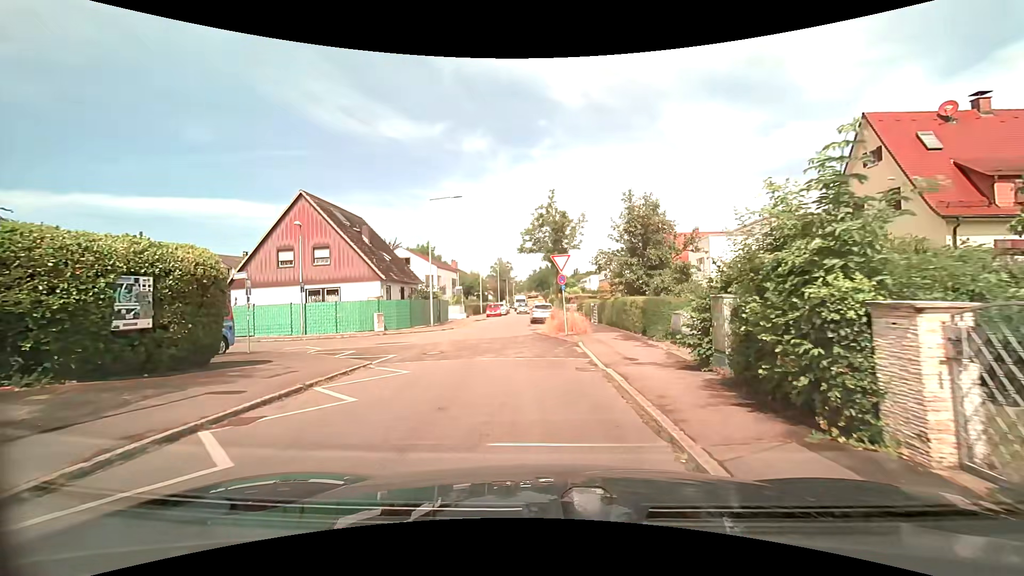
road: residential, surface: asphalt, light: Day
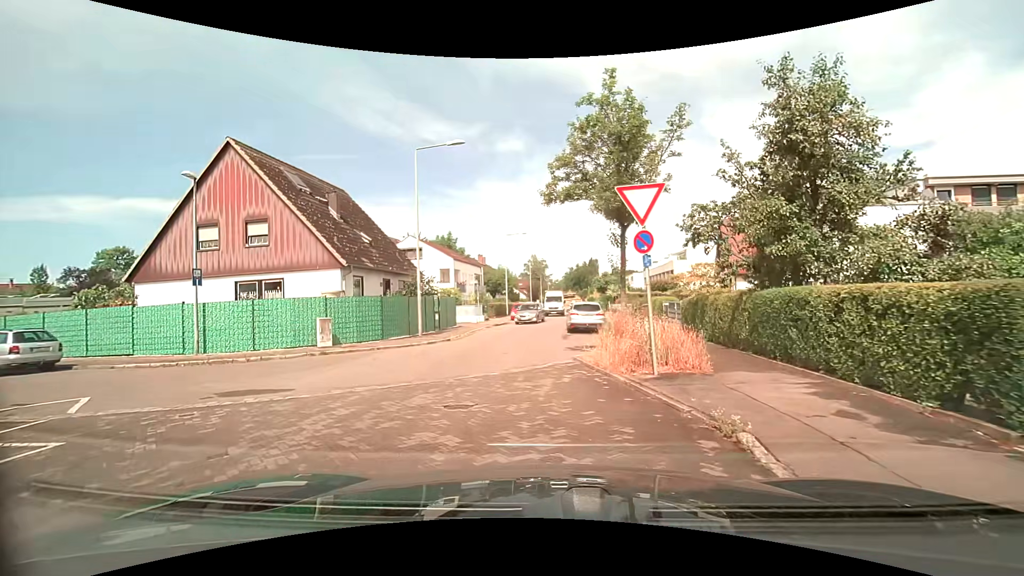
(-0.4, +11.4) m; -5°
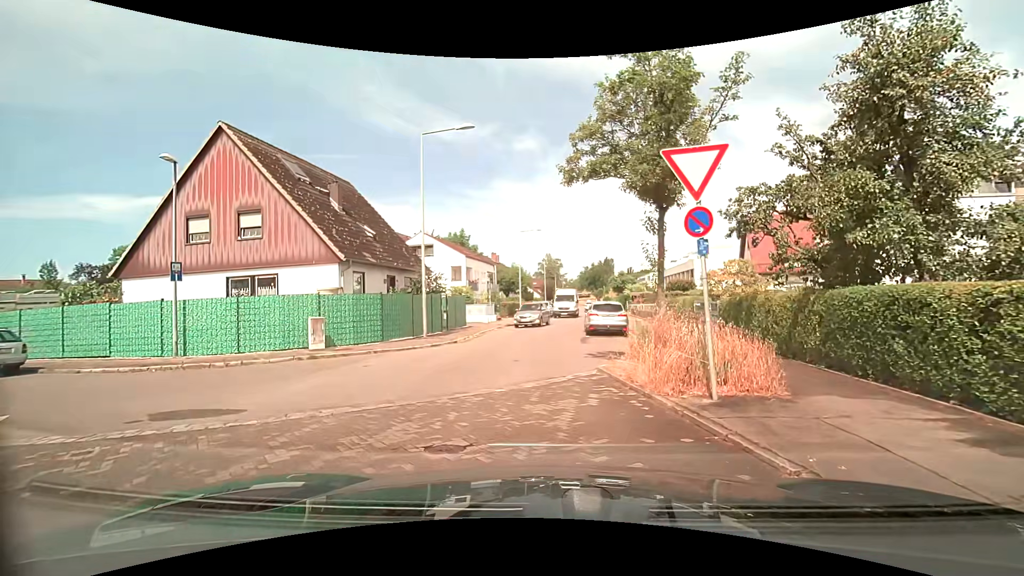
(0.0, +1.9) m; -1°
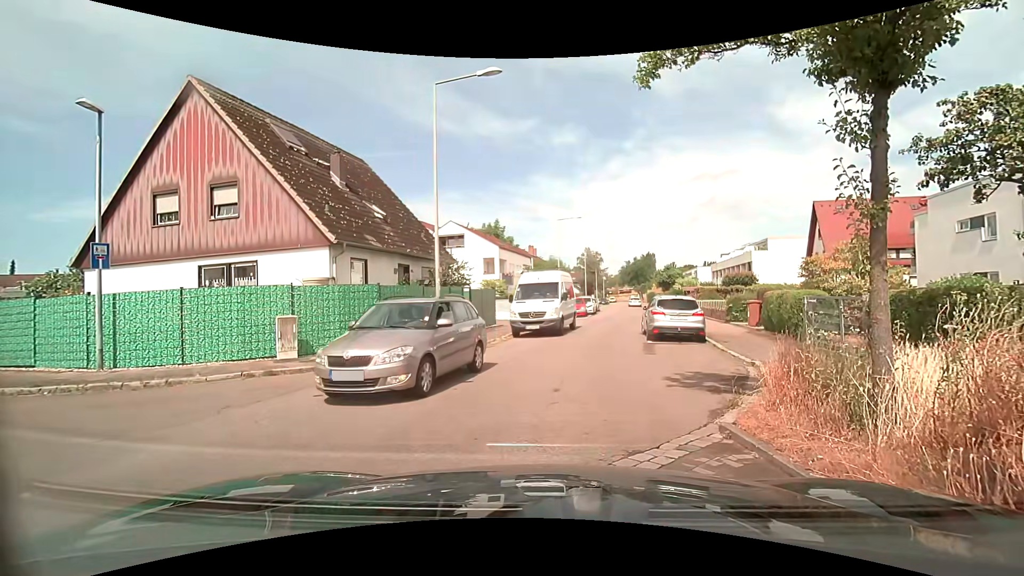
(-0.2, +4.4) m; -5°
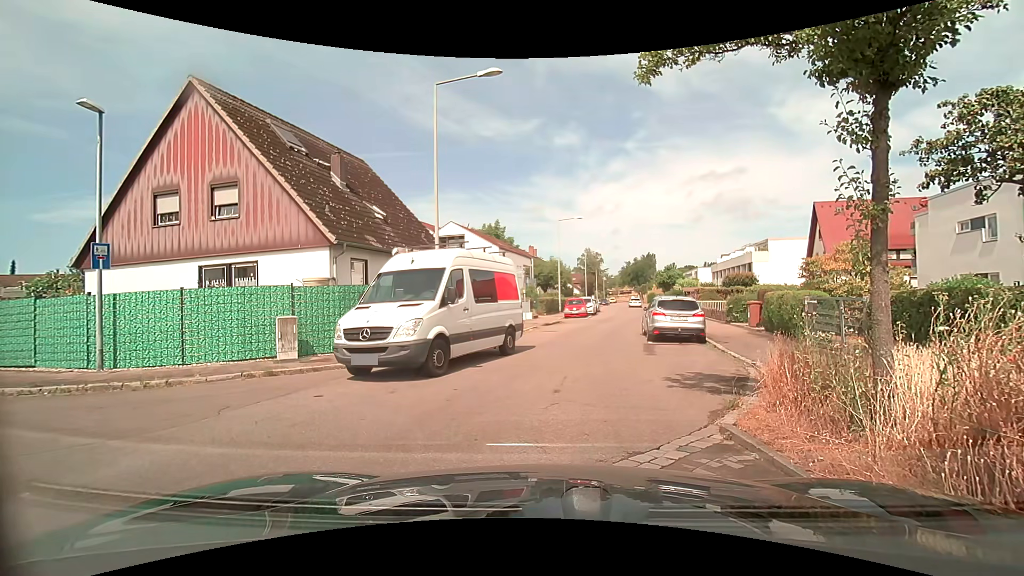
(0.0, +0.1) m; 0°
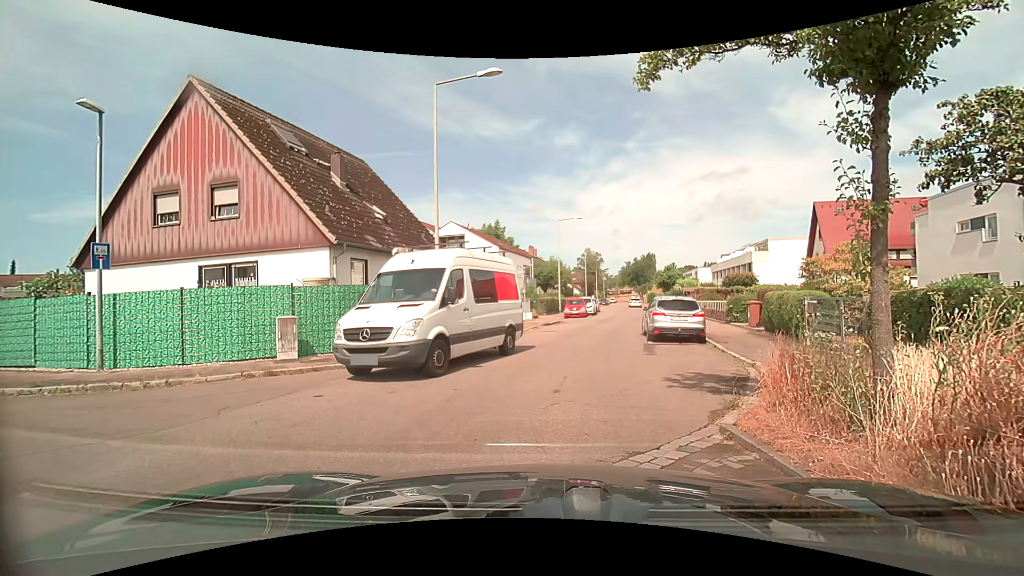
(0.0, 0.0) m; 0°
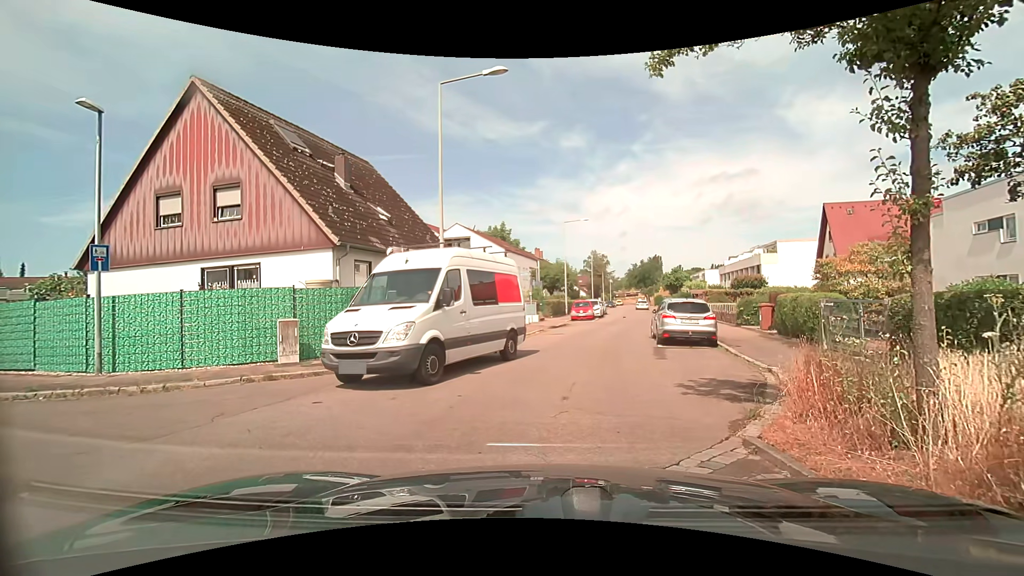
(0.0, +0.4) m; 0°
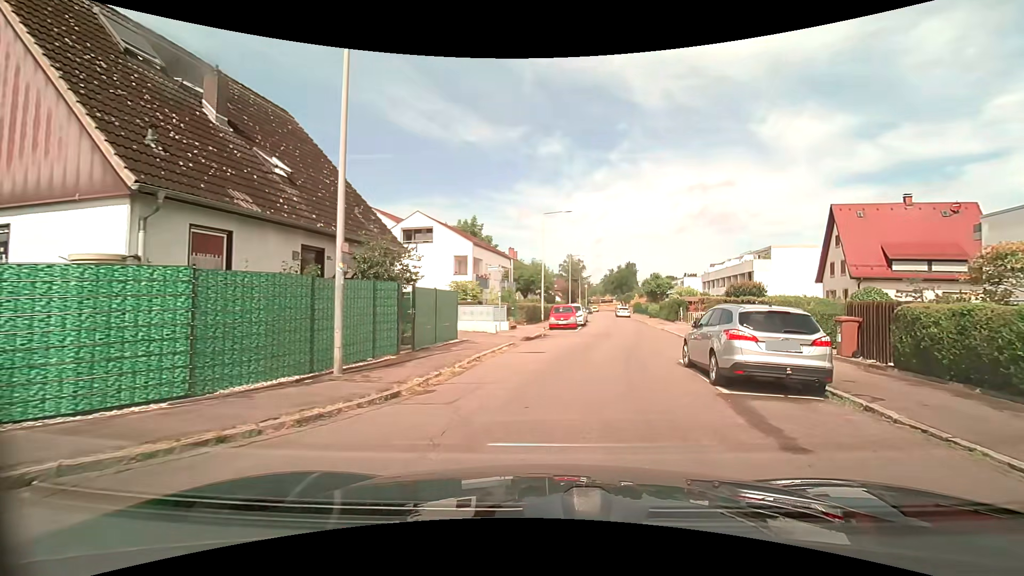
(-0.1, +7.7) m; +2°
(+1, +10) (+3, +20) (+4, +30) (+6, +39) (+7, +49) (+8, +59) (+9, +69) (+10, +79) (+12, +89) (+13, +99) m
